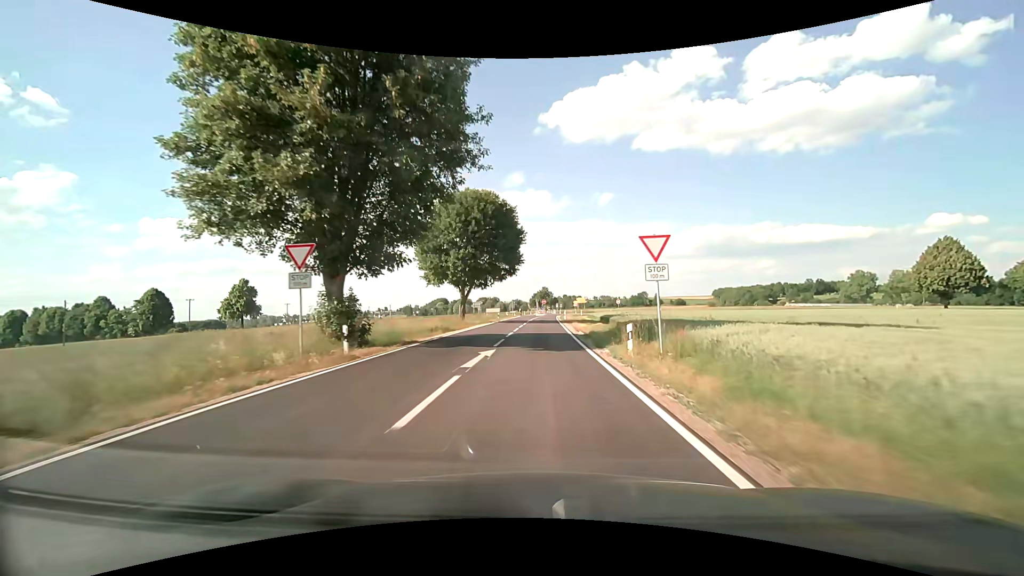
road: secondary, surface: asphalt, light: Day
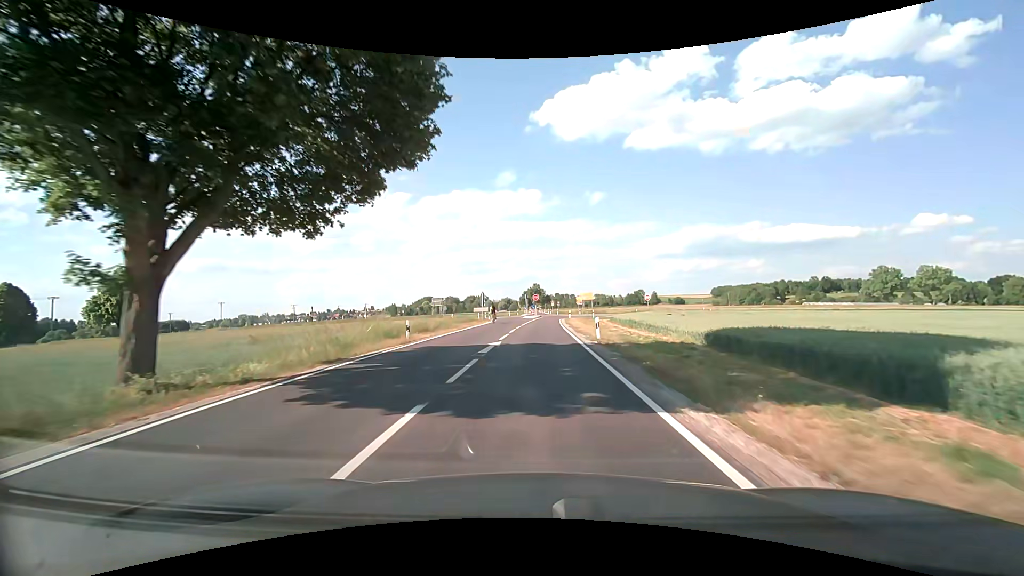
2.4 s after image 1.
(+0.3, +38.6) m; +1°
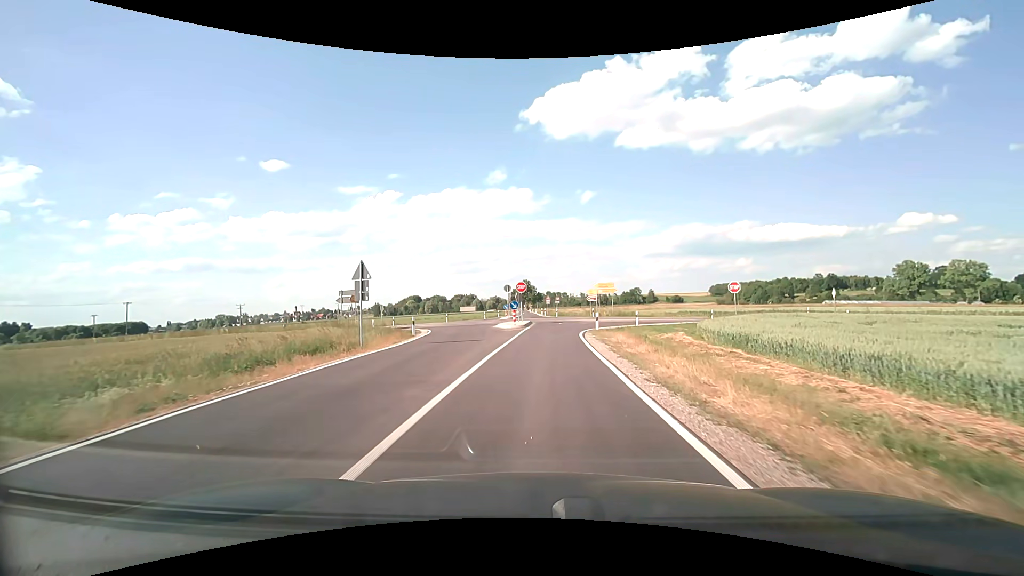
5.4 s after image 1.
(+0.3, +35.7) m; +1°
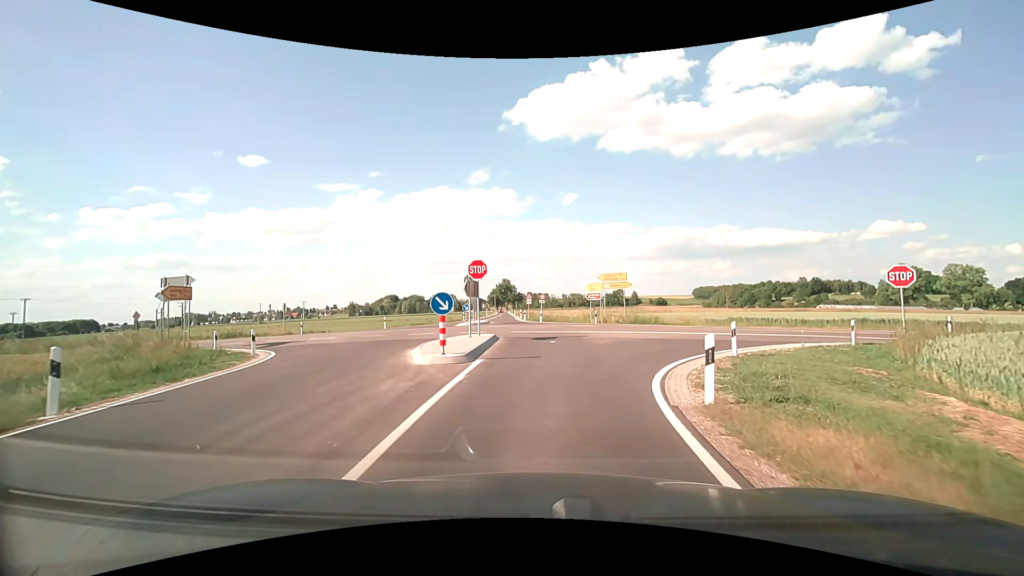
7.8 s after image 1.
(+0.3, +20.0) m; +2°
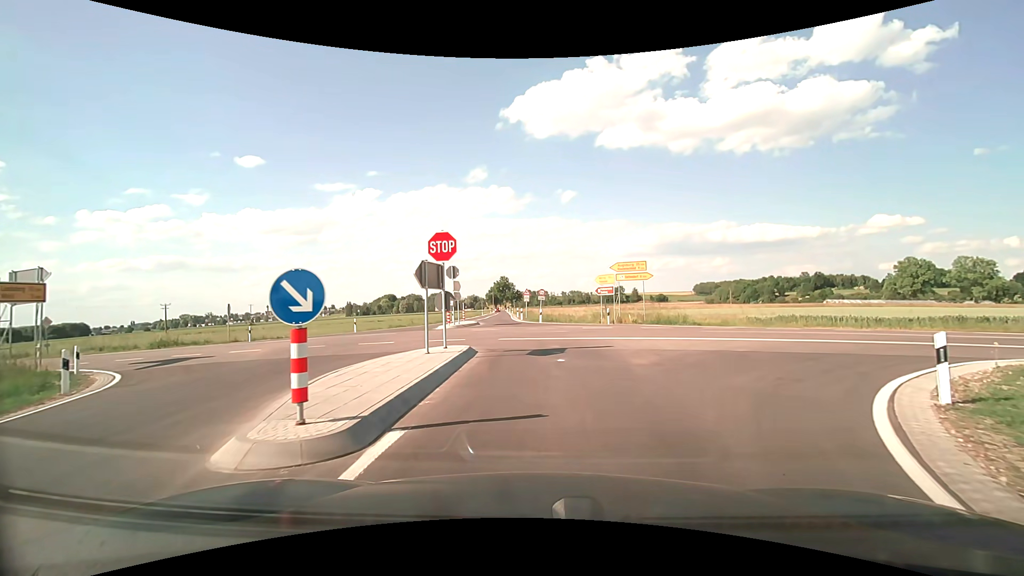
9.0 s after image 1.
(0.0, +7.7) m; 0°
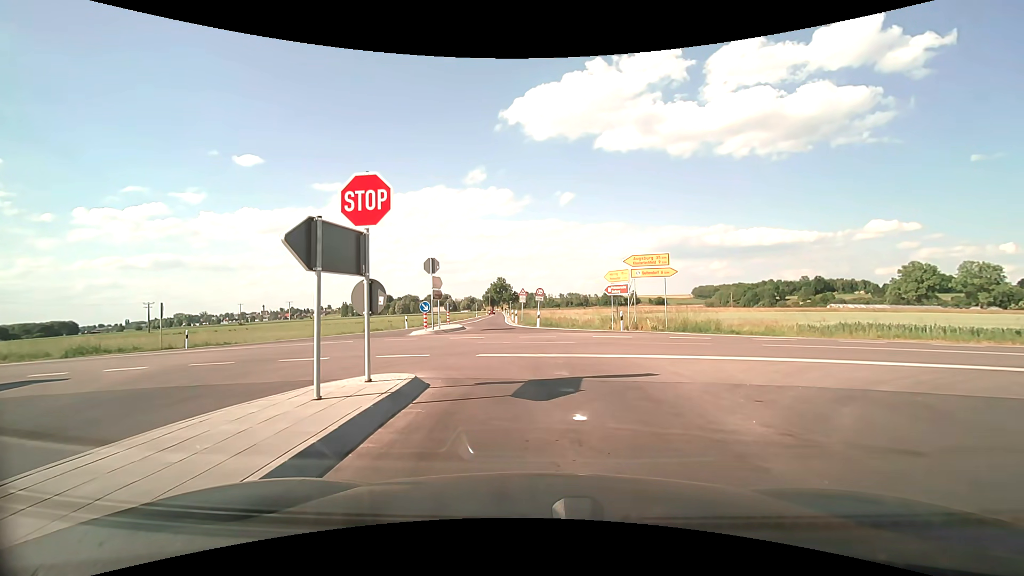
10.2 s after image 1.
(0.0, +6.1) m; 0°
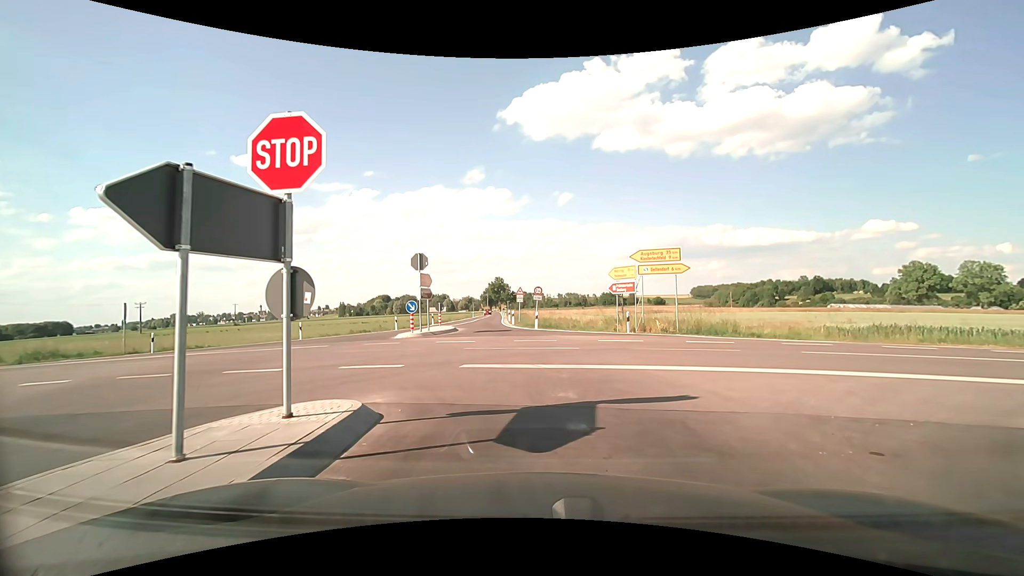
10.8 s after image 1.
(0.0, +2.4) m; 0°
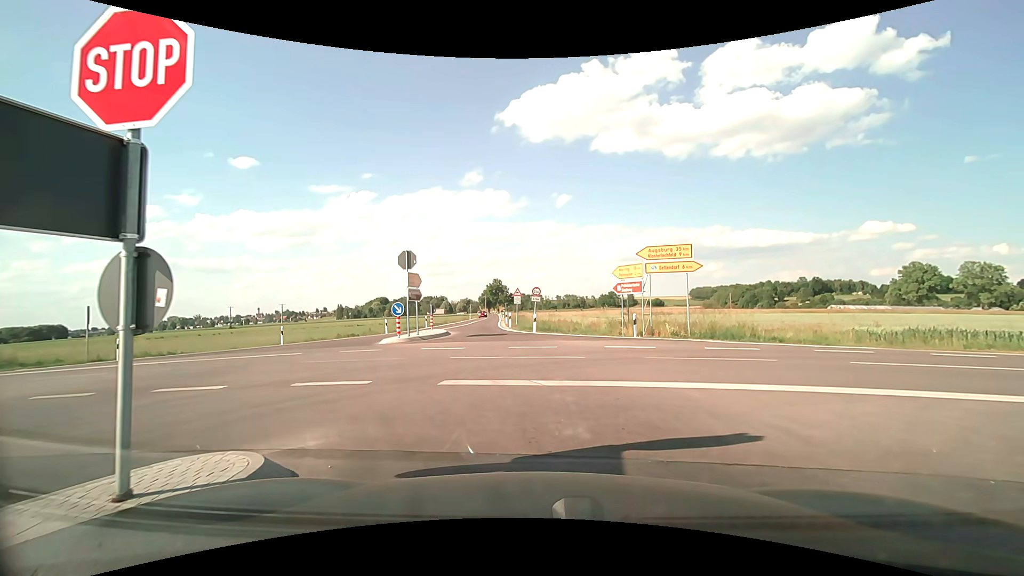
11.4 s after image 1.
(0.0, +2.1) m; 0°
(0, +10) (-7, +17) (-17, +19) (-27, +20) (-37, +21) (-47, +22) (-56, +23) (-66, +24) (-76, +25) (-86, +26) m
